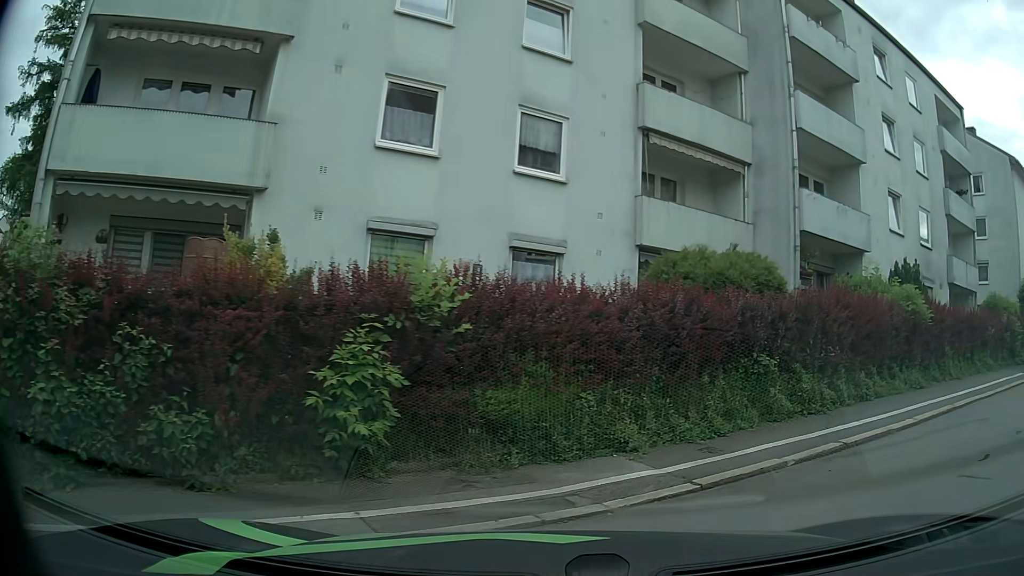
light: Day
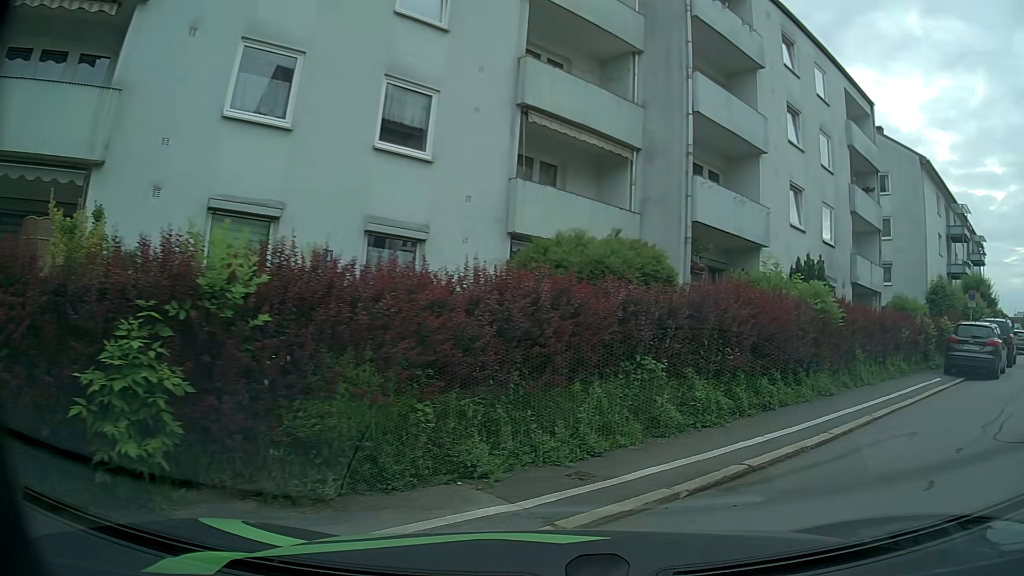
(+0.1, +1.4) m; +11°
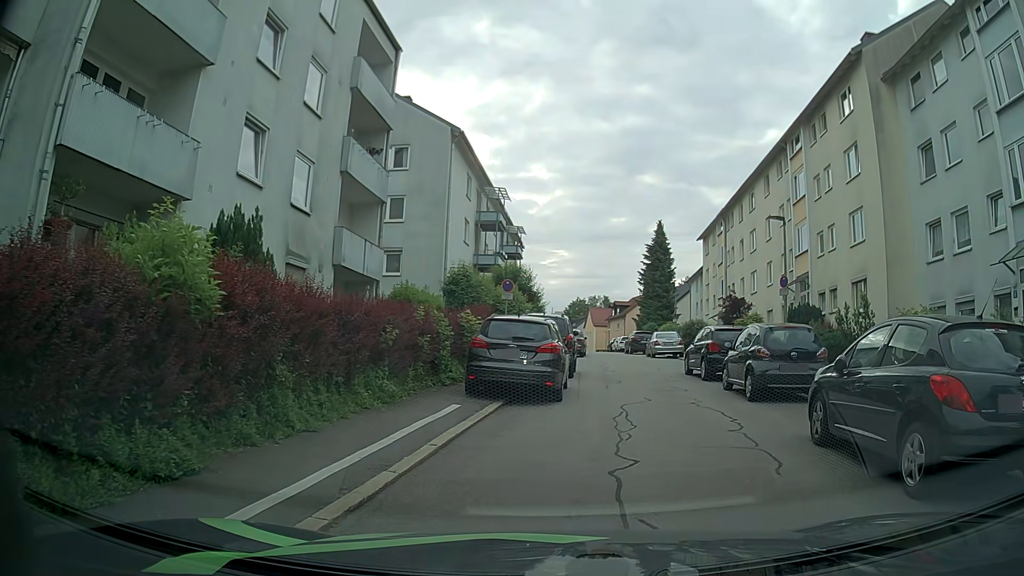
(+2.5, +6.1) m; +40°
